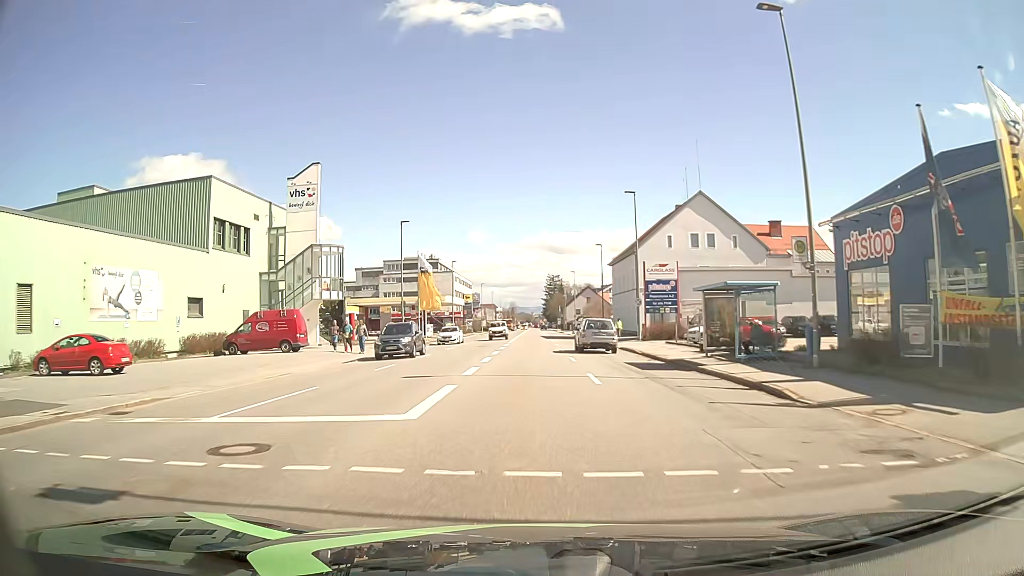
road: tertiary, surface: asphalt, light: Day
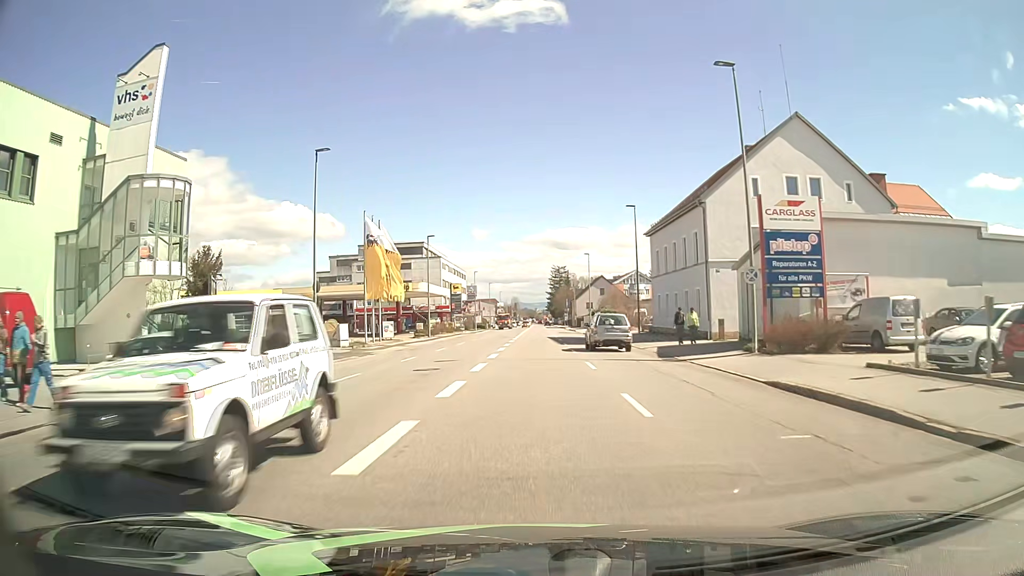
(0.0, +23.9) m; 0°
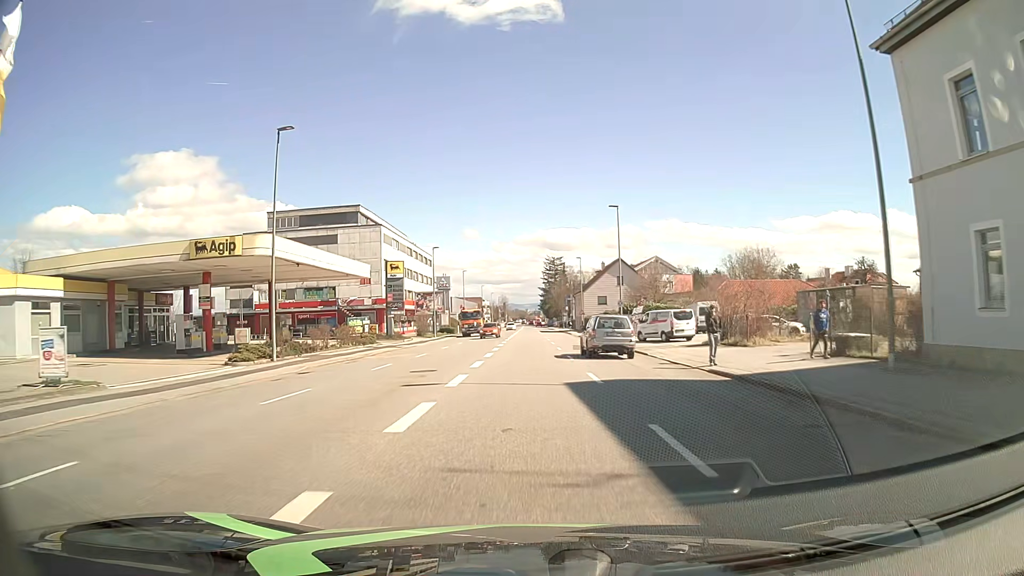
(+0.2, +39.8) m; +1°
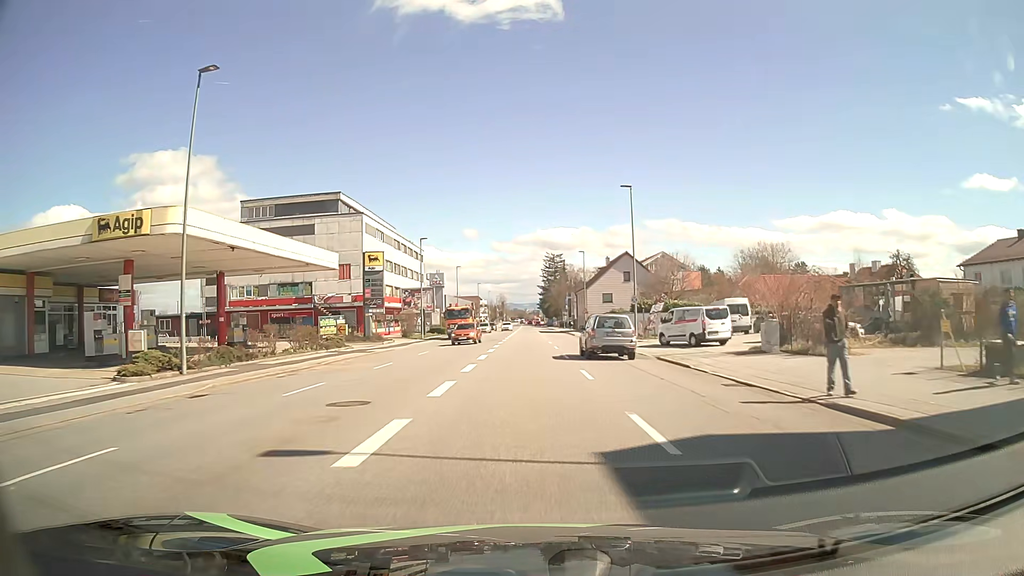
(0.0, +7.9) m; 0°
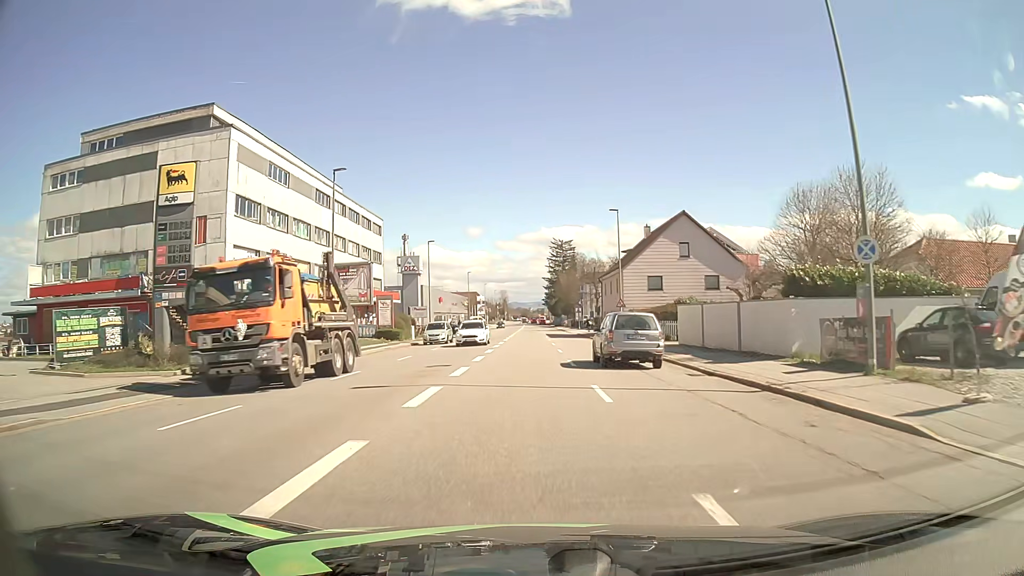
(0.0, +31.8) m; 0°
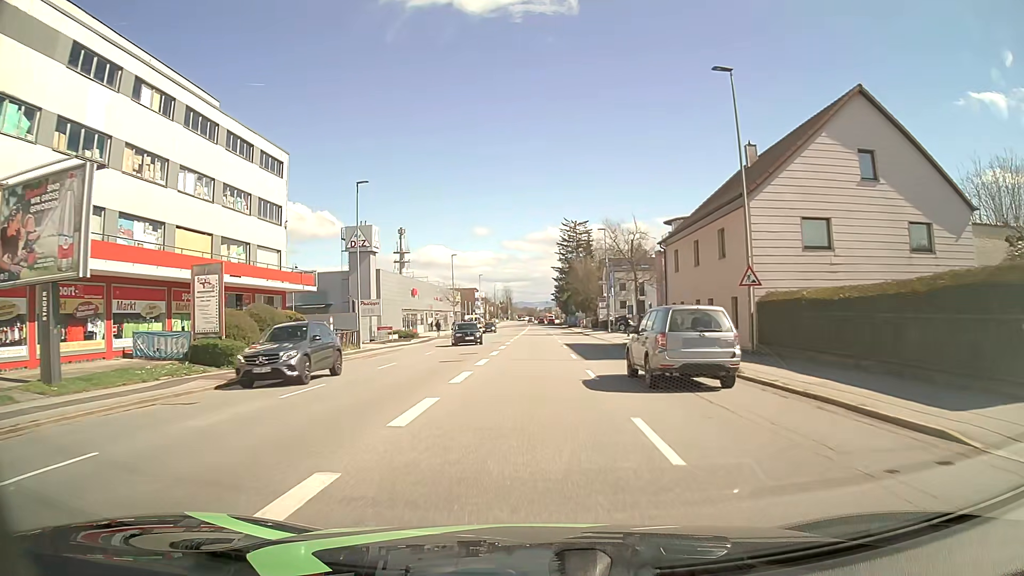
(-0.1, +31.9) m; -1°
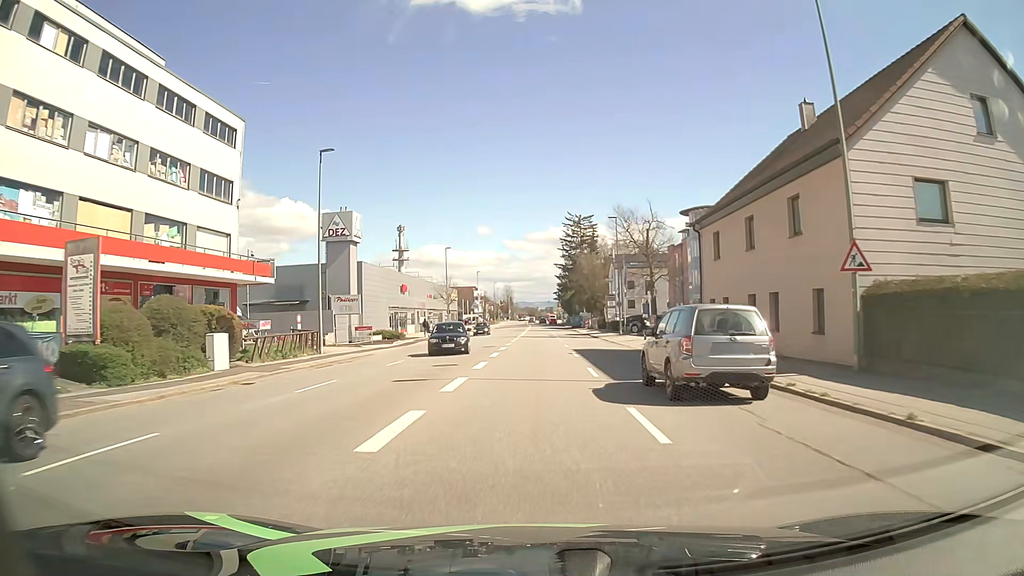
(0.0, +8.0) m; 0°
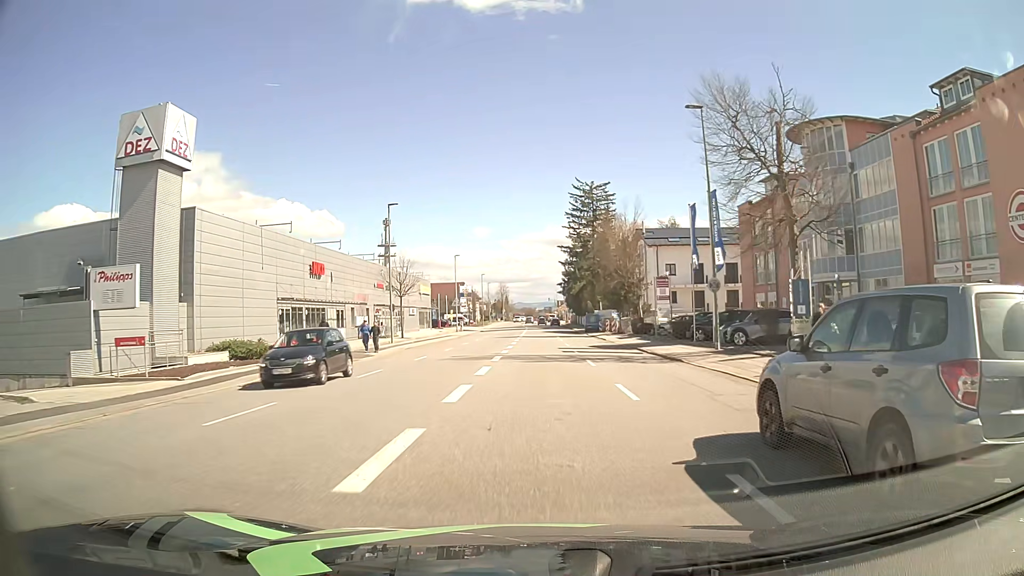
(+0.1, +31.7) m; 0°
(0, +10) (0, +20) (0, +30) (0, +40) (0, +50) (0, +60) (0, +70) (0, +80) (0, +90) (0, +100) m
